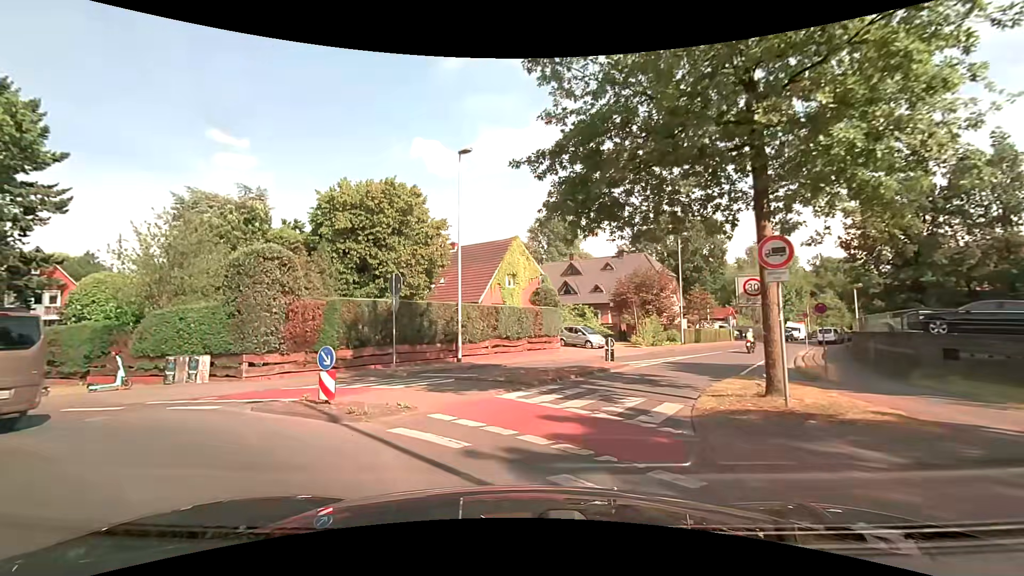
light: Day
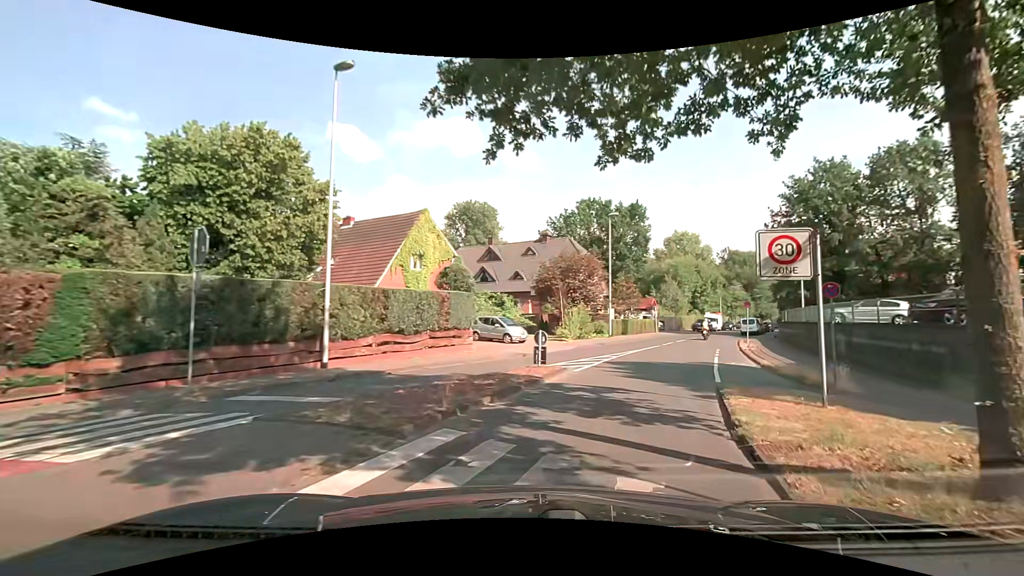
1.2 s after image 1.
(+0.3, +6.8) m; +8°
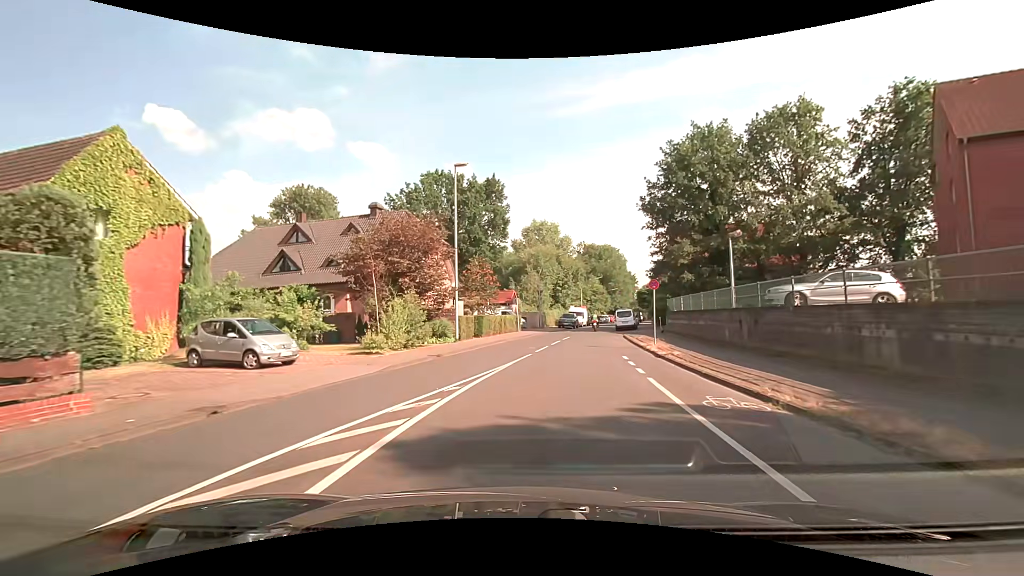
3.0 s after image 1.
(+2.7, +13.4) m; +17°
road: residential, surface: asphalt
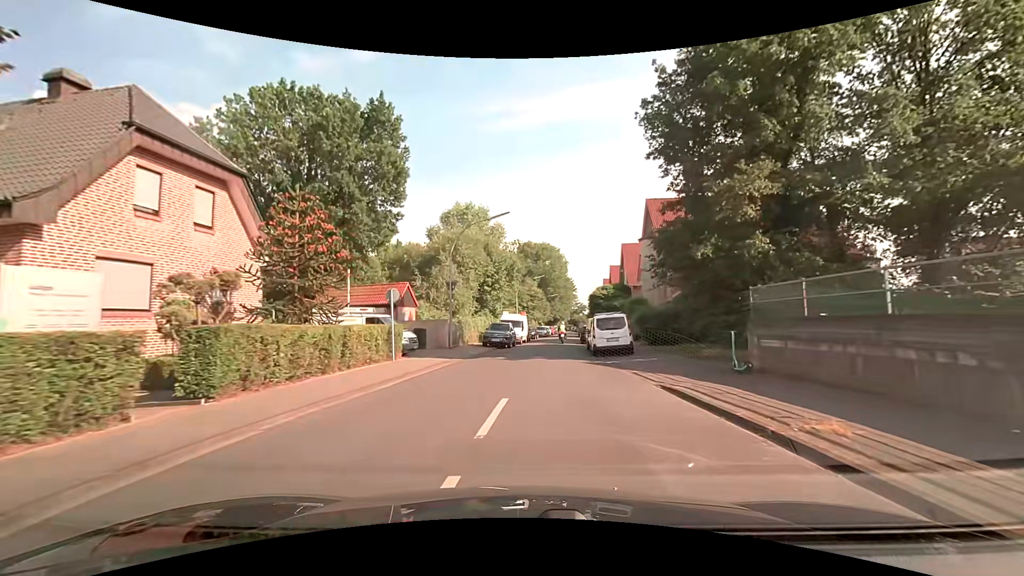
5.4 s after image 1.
(+1.8, +22.6) m; +8°
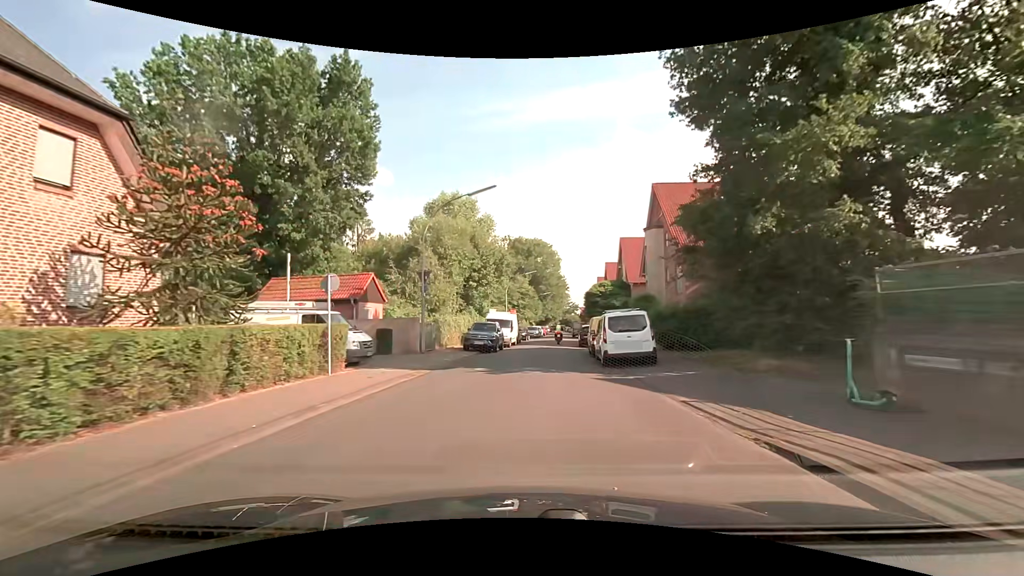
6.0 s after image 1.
(+0.1, +5.4) m; +1°
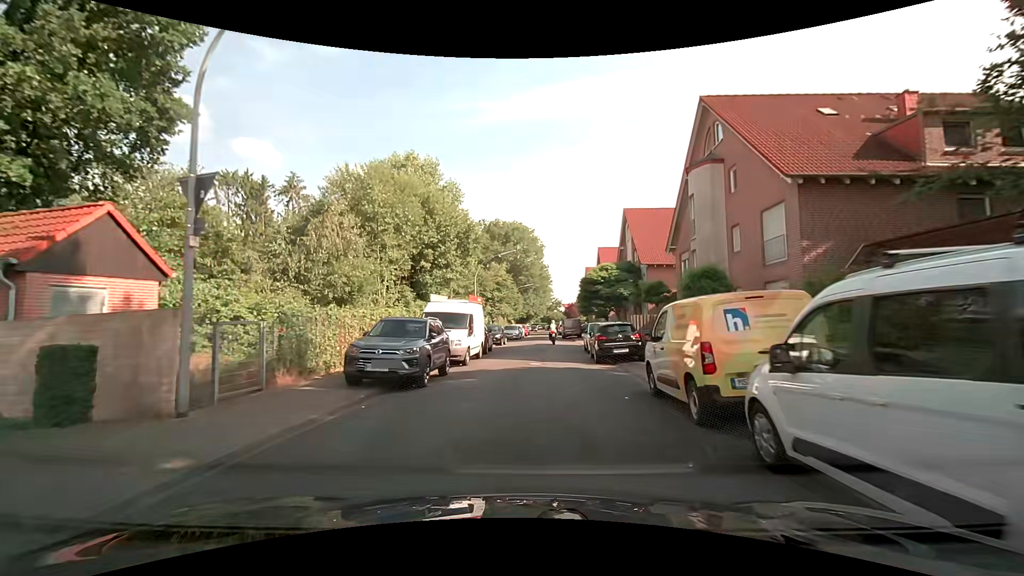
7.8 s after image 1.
(+0.4, +15.4) m; +3°
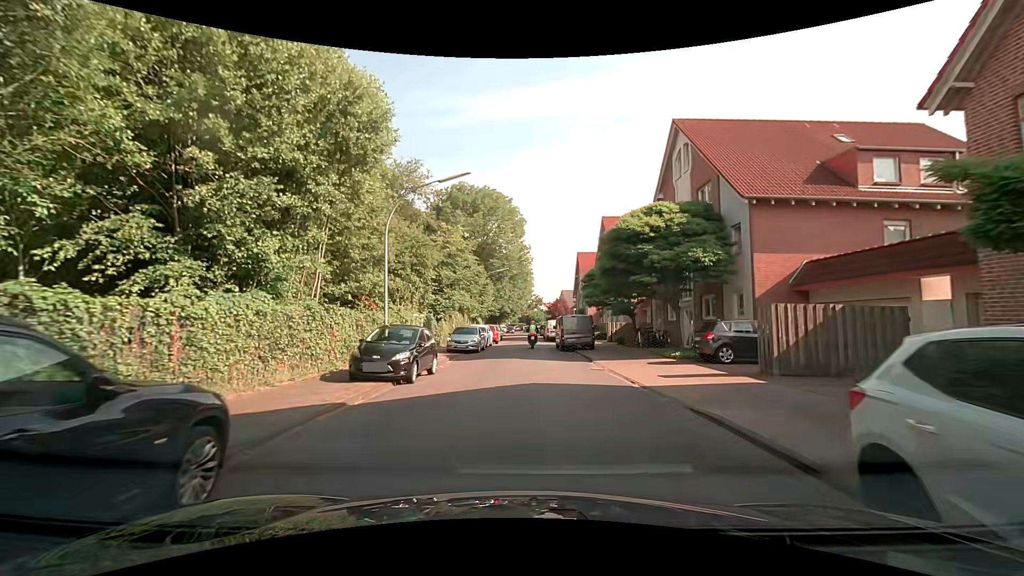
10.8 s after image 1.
(+0.5, +23.0) m; +2°
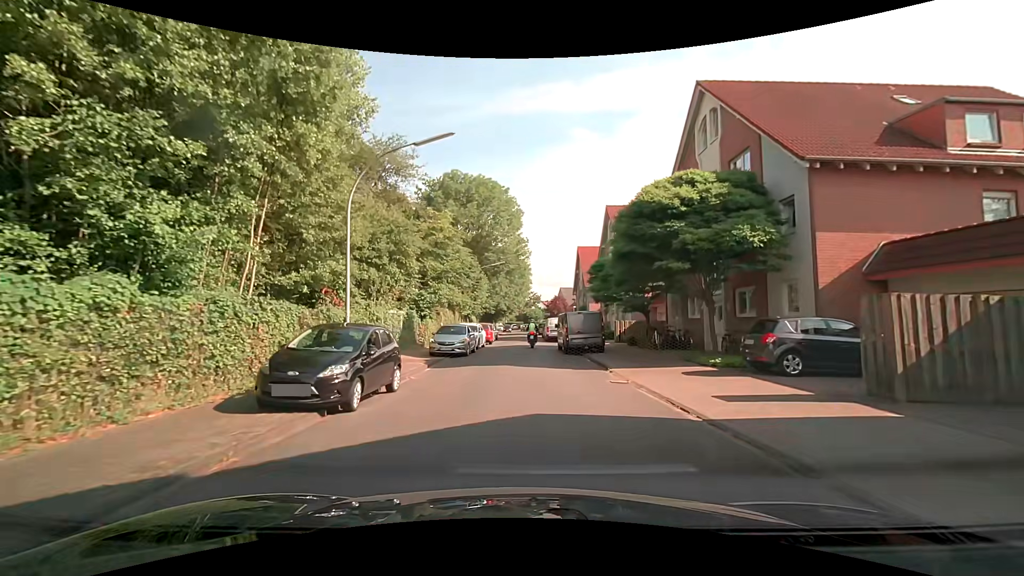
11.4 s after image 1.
(0.0, +4.3) m; 0°
(0, +10) (0, +20) (0, +30) (0, +40) (0, +50) (0, +60) (0, +70) (0, +80) (0, +90) (0, +100) m
